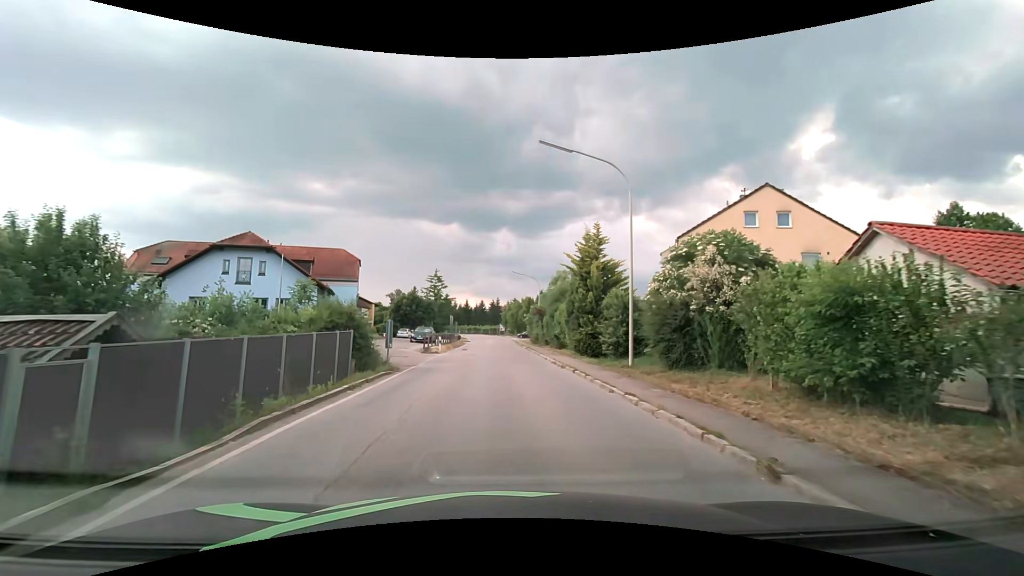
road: secondary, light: Day
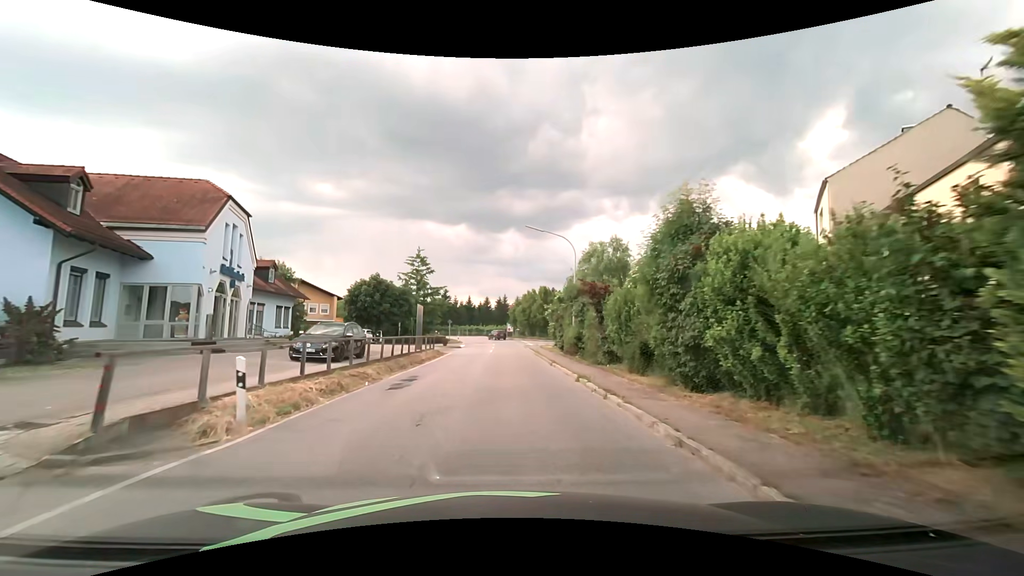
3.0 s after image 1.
(0.0, +25.6) m; -1°
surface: asphalt
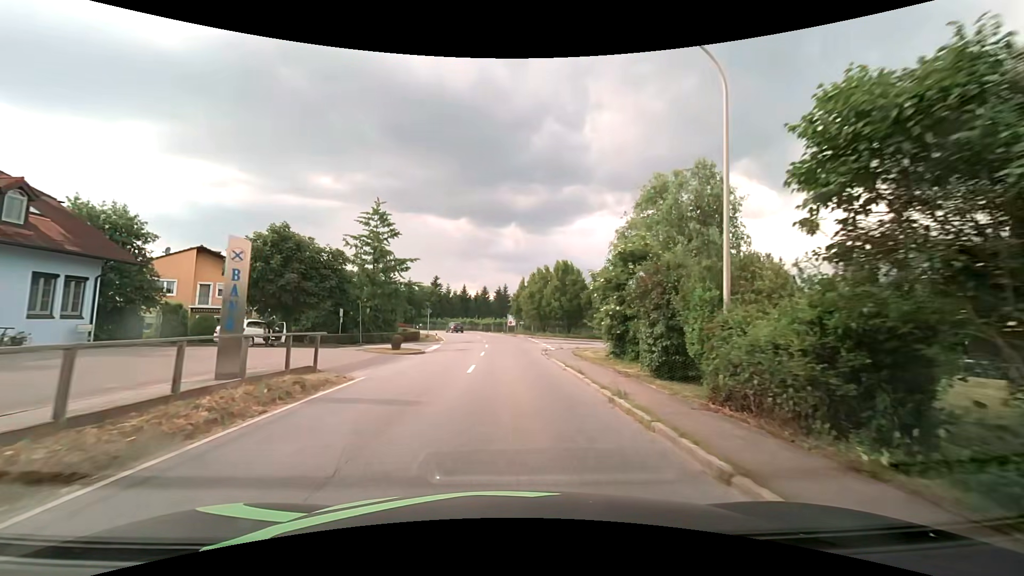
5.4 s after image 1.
(-0.1, +22.6) m; 0°
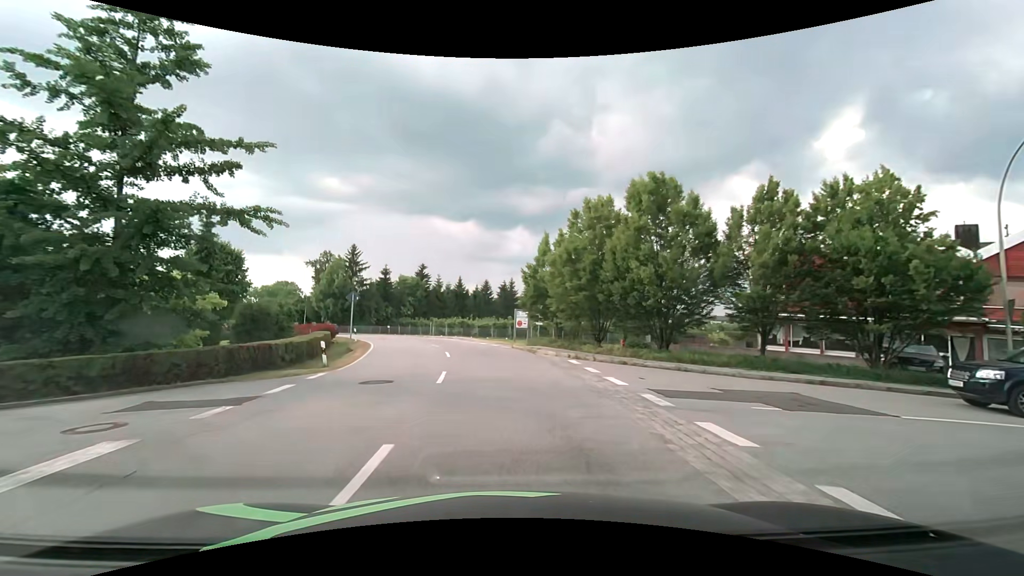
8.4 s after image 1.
(-0.2, +30.3) m; -1°
(0, +10) (-1, +20) (-3, +30) (-5, +40) (-9, +49) (-14, +58) (-19, +66) (-25, +74) (-31, +82) (-37, +90) m
